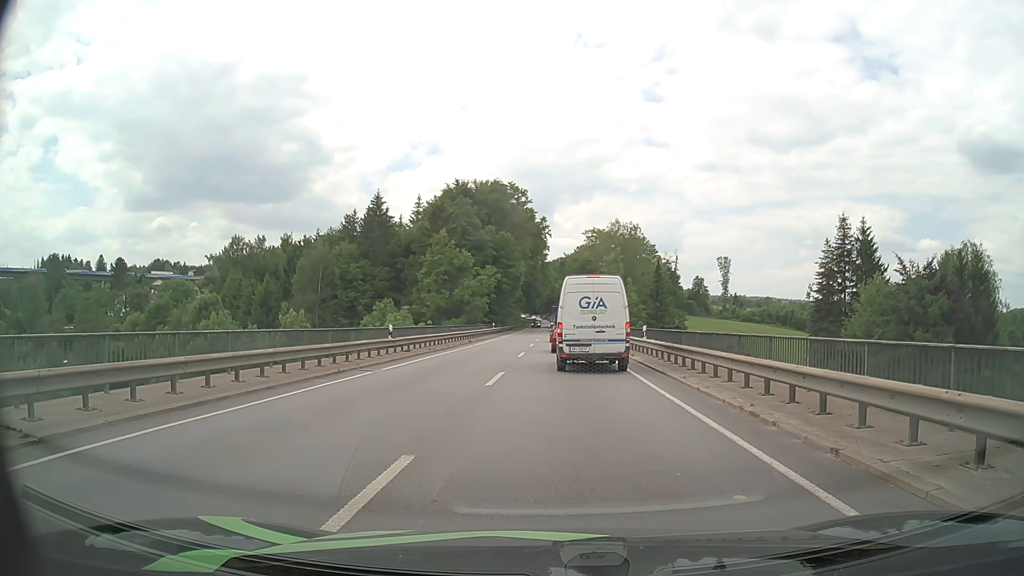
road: primary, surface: asphalt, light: Day
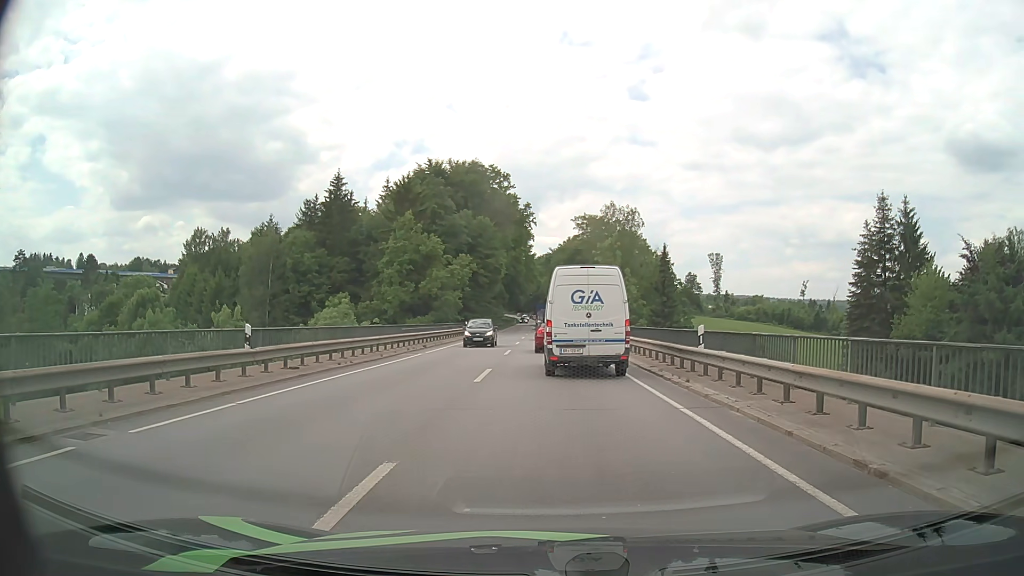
(0.0, +12.5) m; +1°
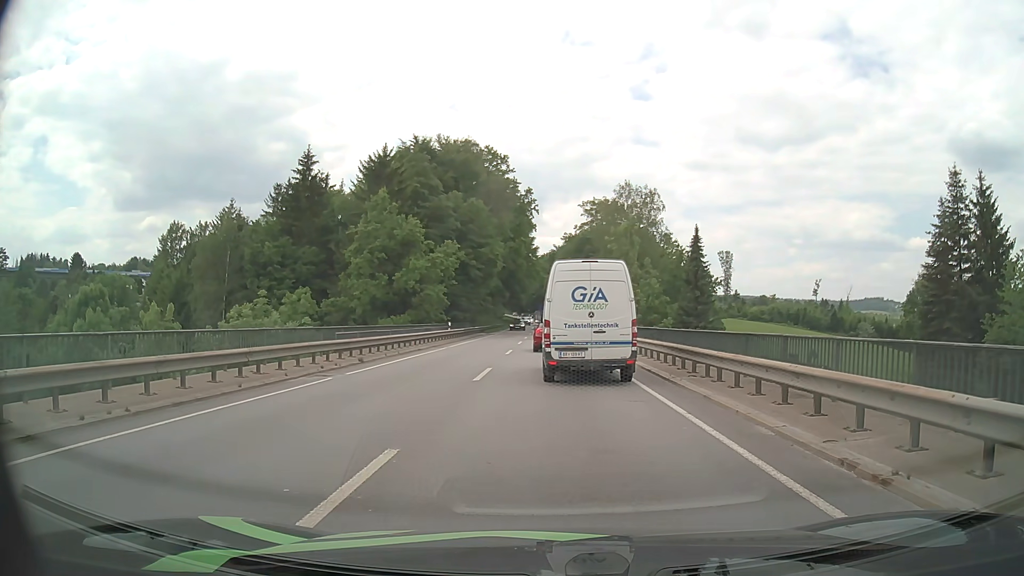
(0.0, +12.1) m; 0°
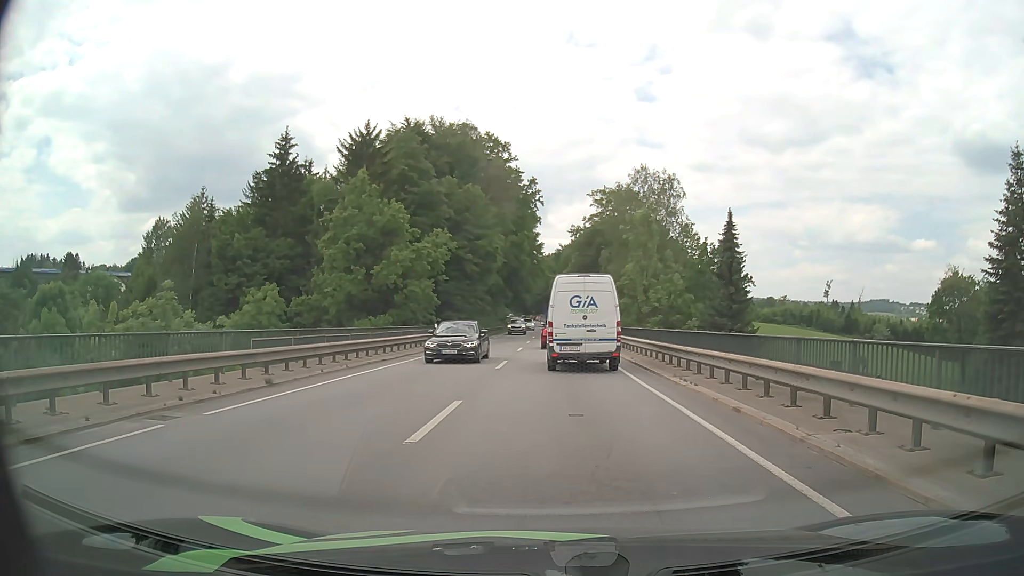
(0.0, +7.9) m; 0°
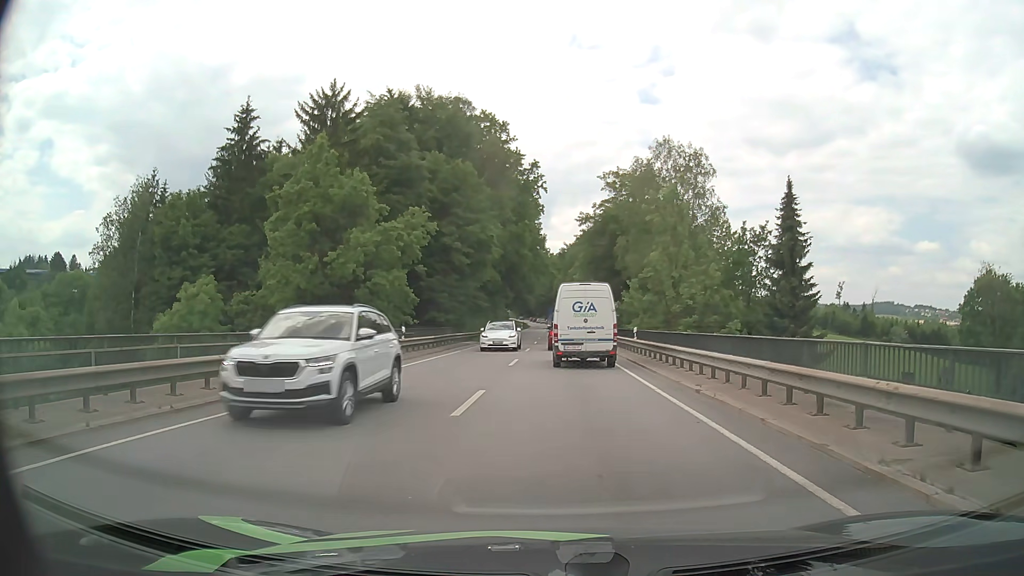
(-0.1, +10.4) m; -1°
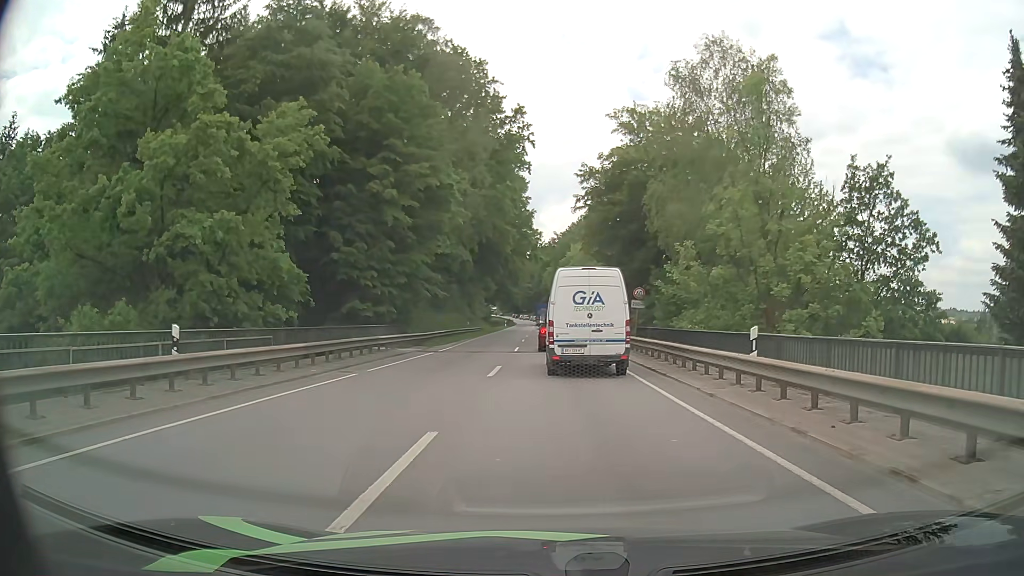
(+0.1, +18.7) m; +1°
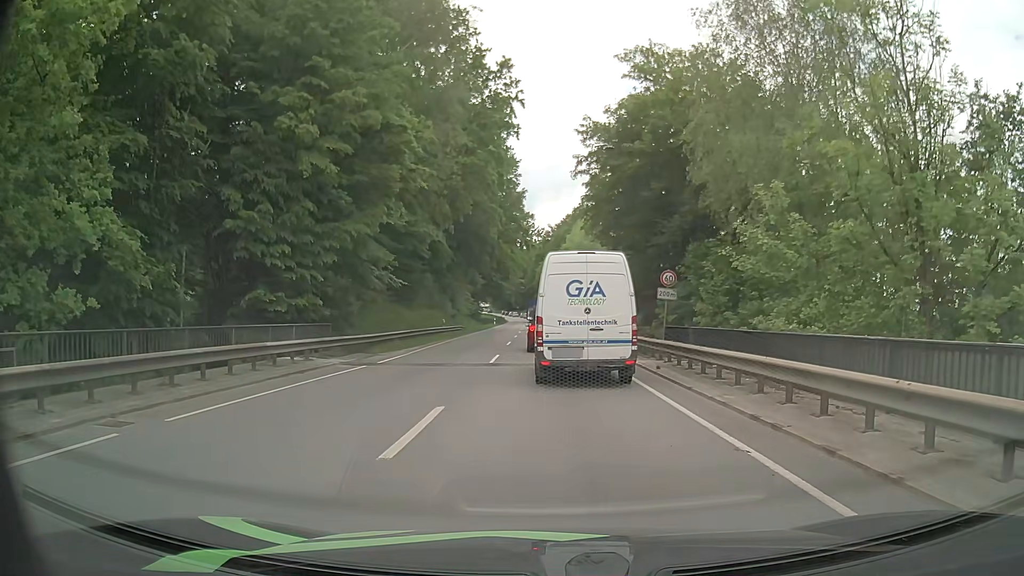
(+0.1, +10.1) m; 0°
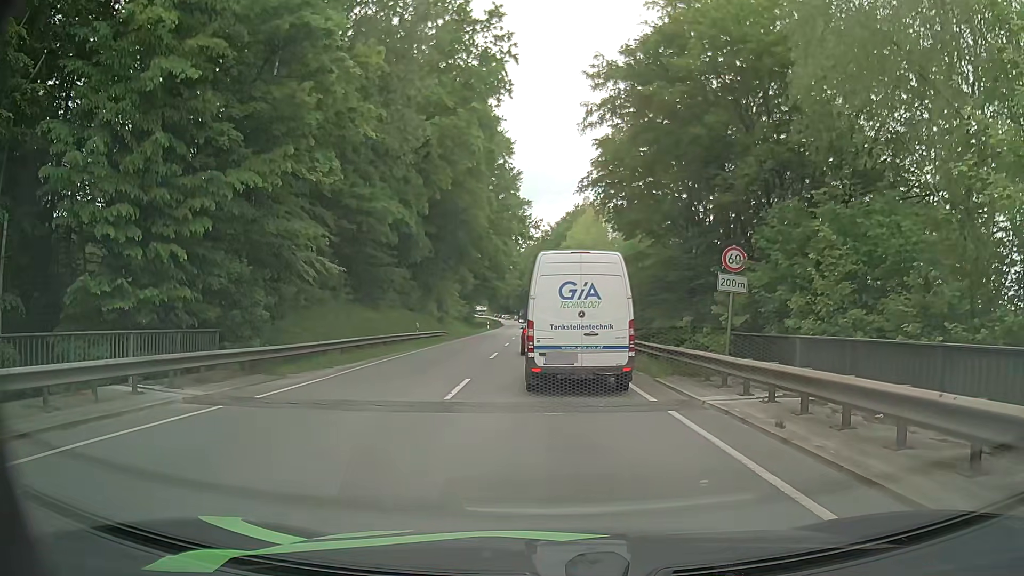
(+0.1, +8.9) m; +1°
